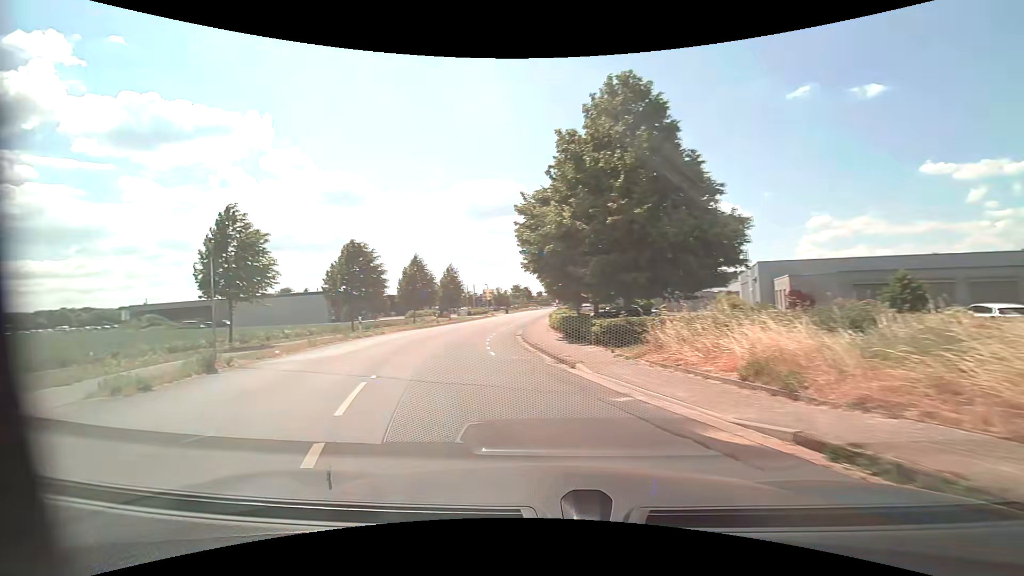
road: unclassified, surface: asphalt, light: Day
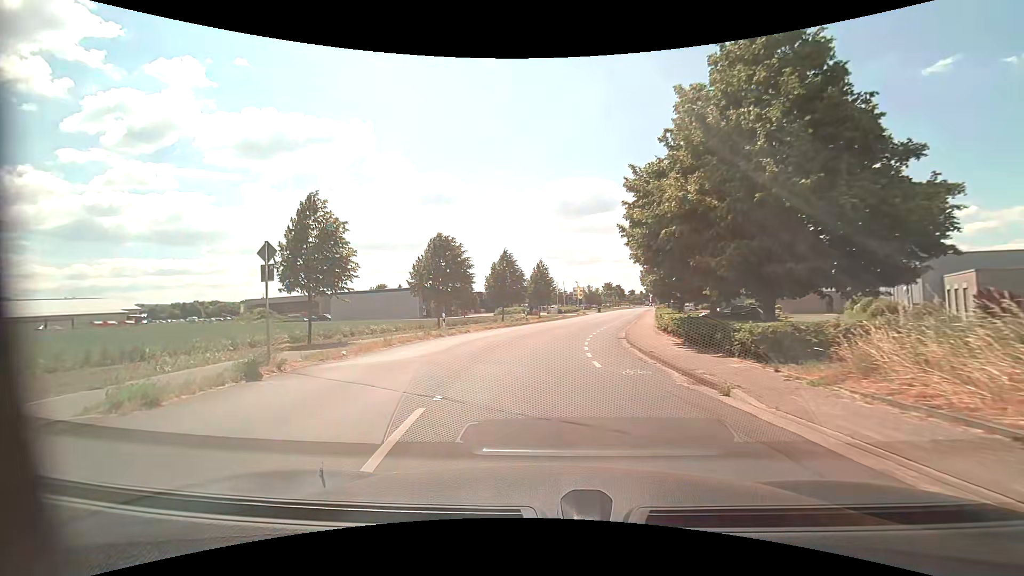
(-0.4, +3.3) m; -11°
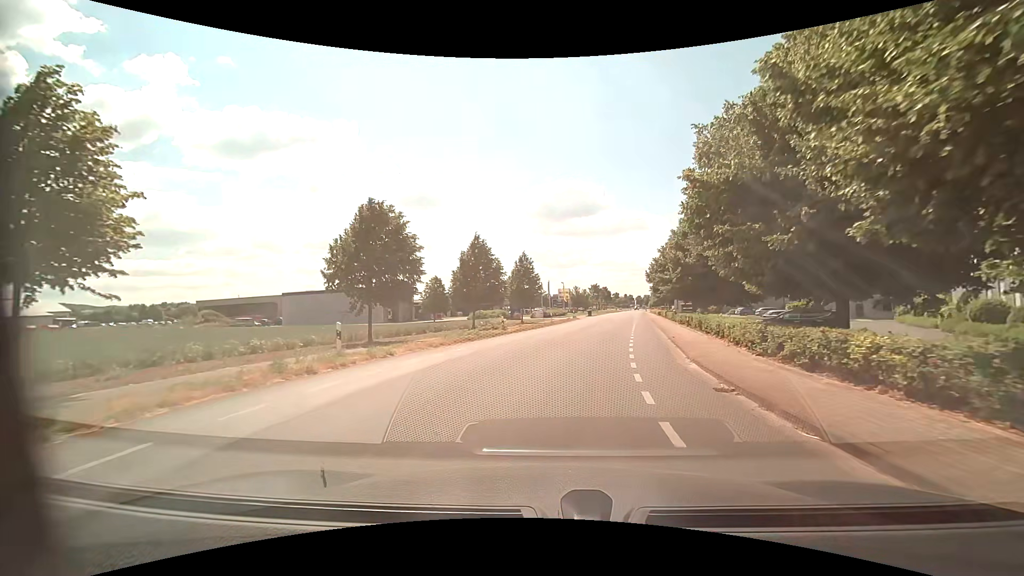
(-0.3, +12.8) m; +2°
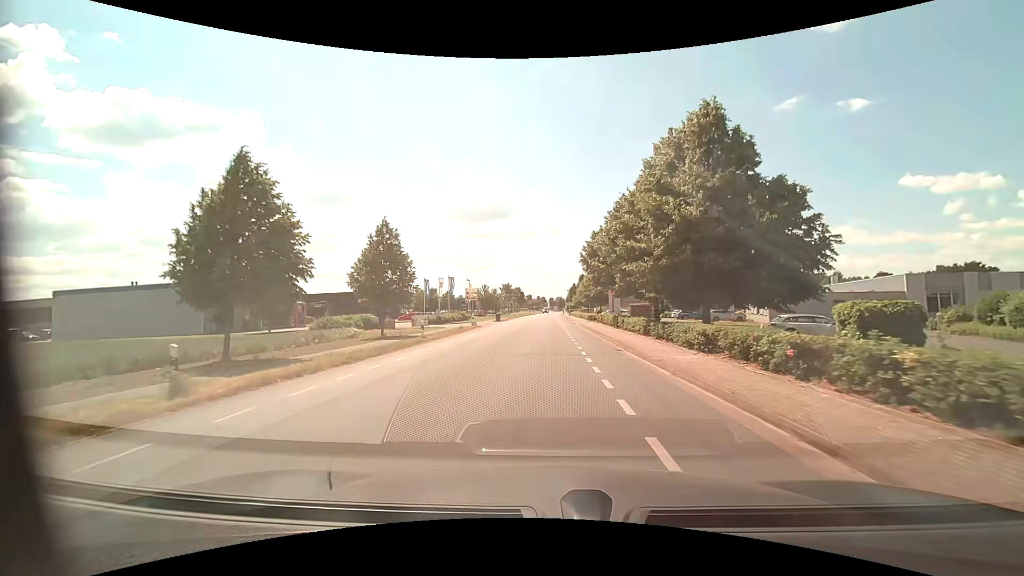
(+2.1, +22.0) m; +9°
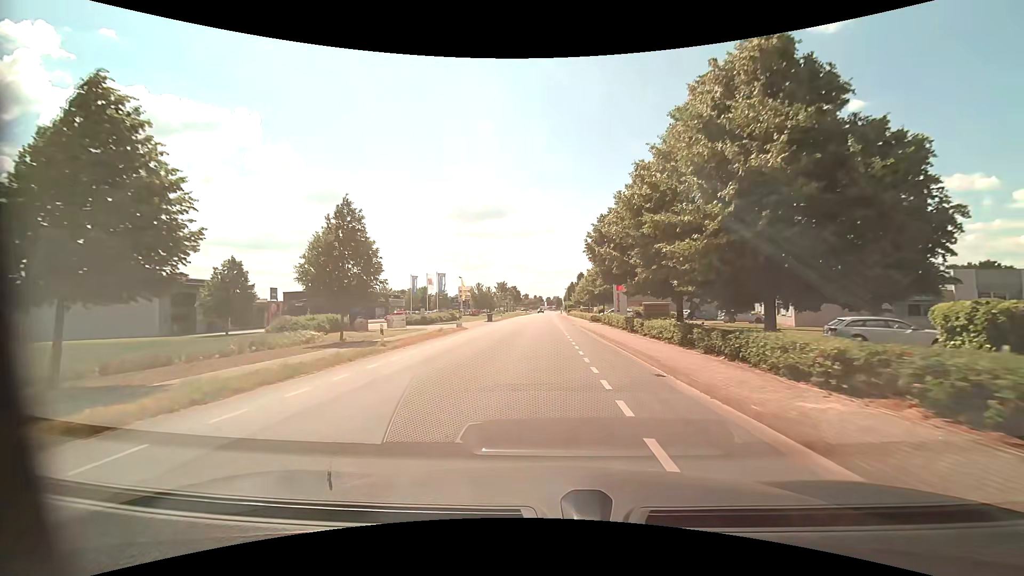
(0.0, +6.4) m; 0°
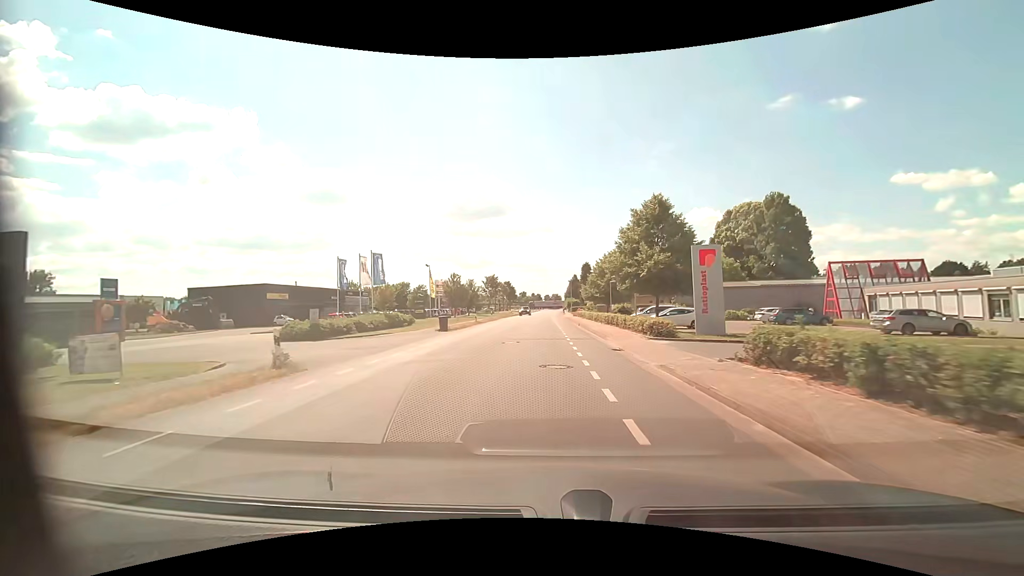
(+0.2, +26.7) m; +1°
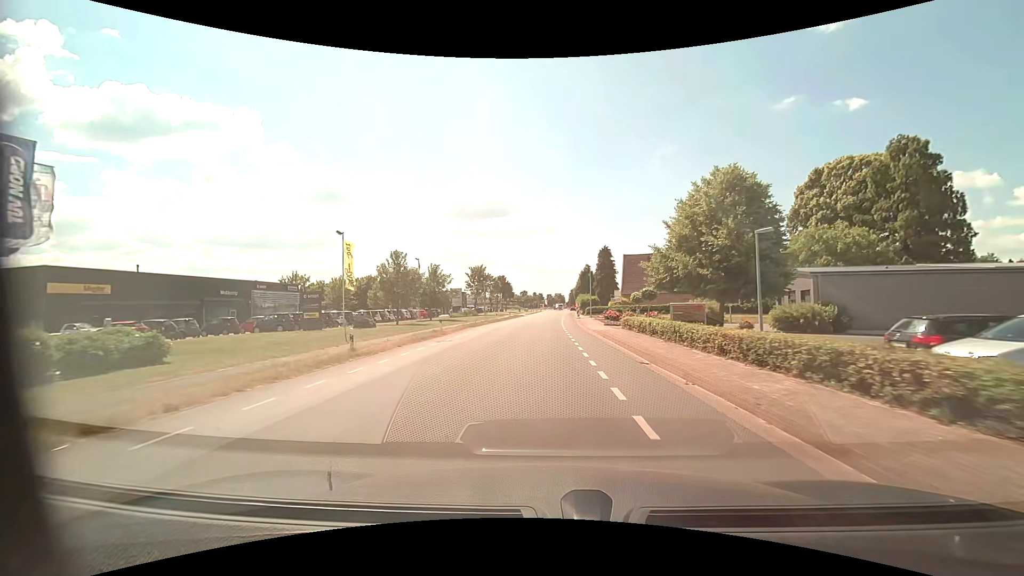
(-0.5, +33.4) m; -1°
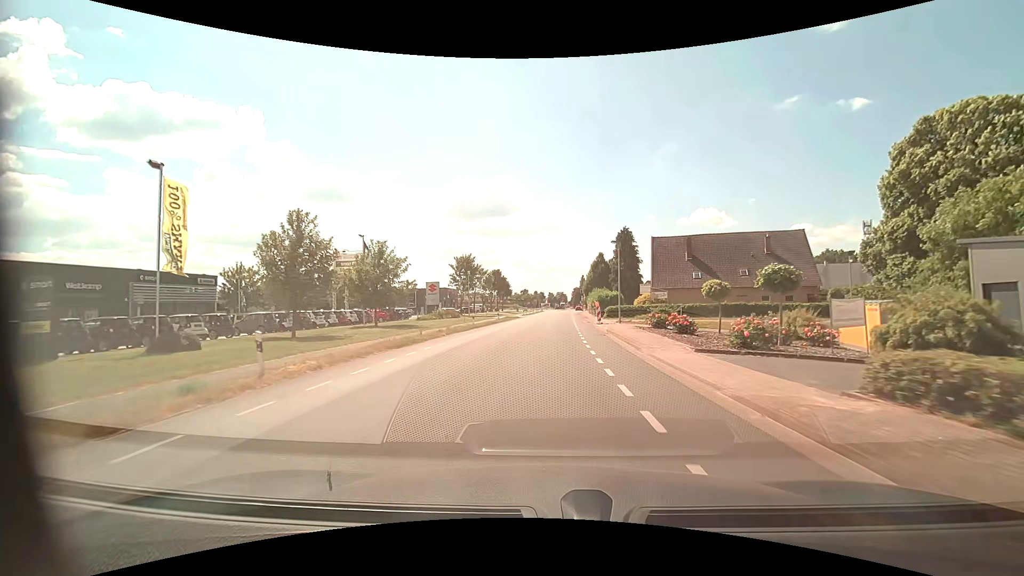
(0.0, +20.6) m; 0°
(0, +10) (0, +20) (0, +30) (+1, +40) (+1, +50) (+1, +60) (+2, +70) (+3, +80) (+3, +90) (+4, +100) m
